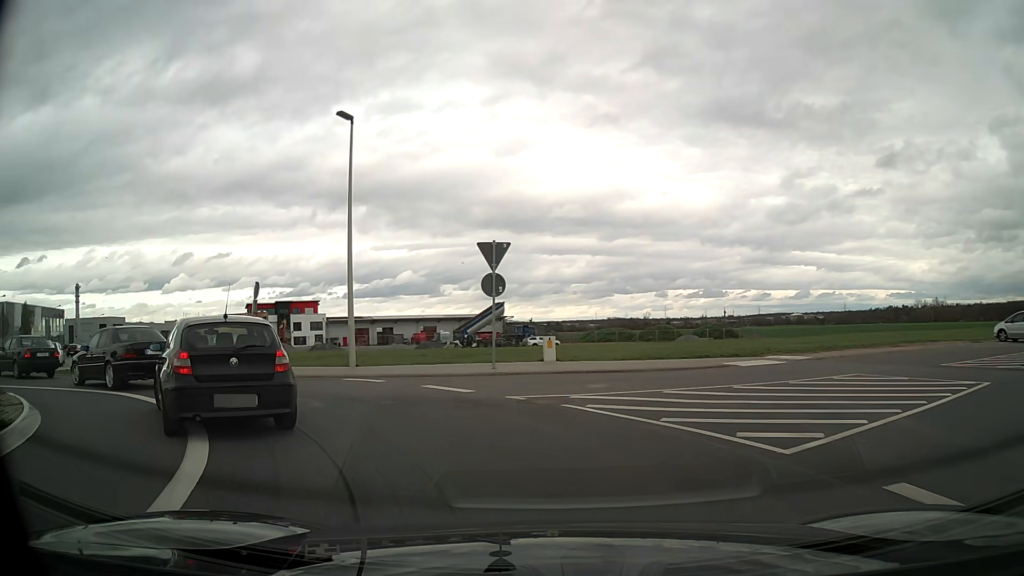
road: tertiary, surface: asphalt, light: Day
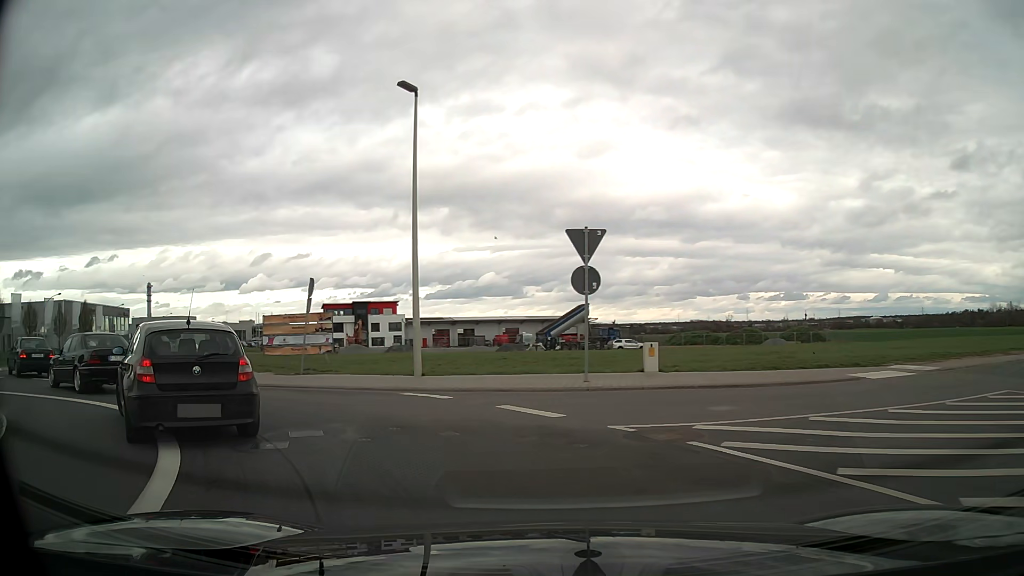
(-0.2, +2.8) m; -7°
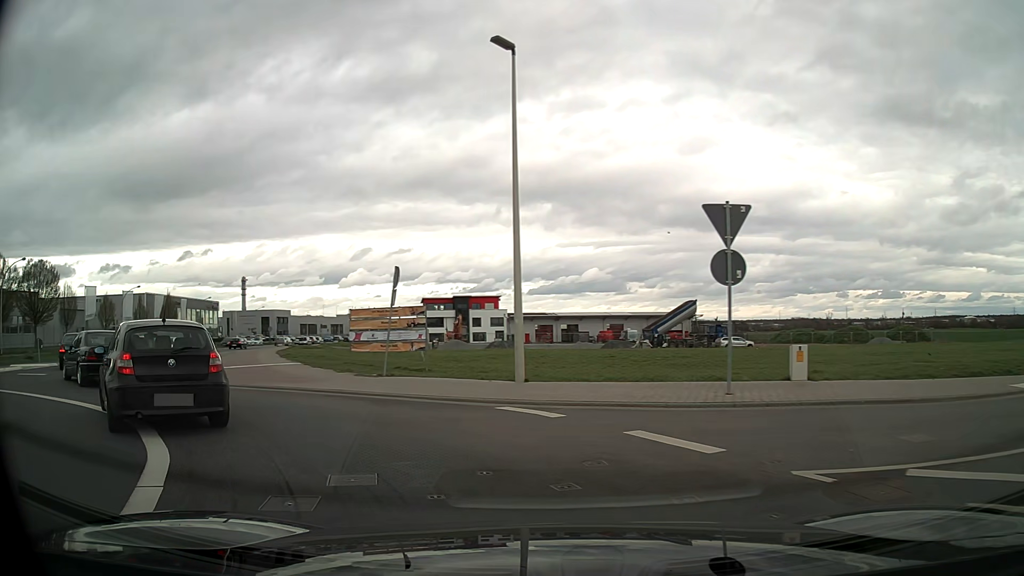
(-0.2, +2.7) m; -9°
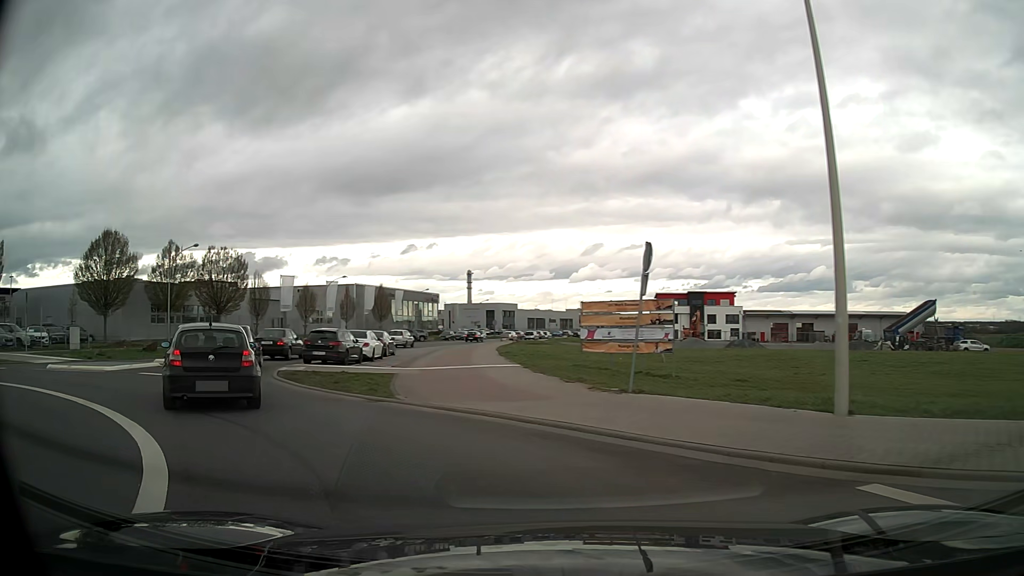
(-0.8, +5.0) m; -19°
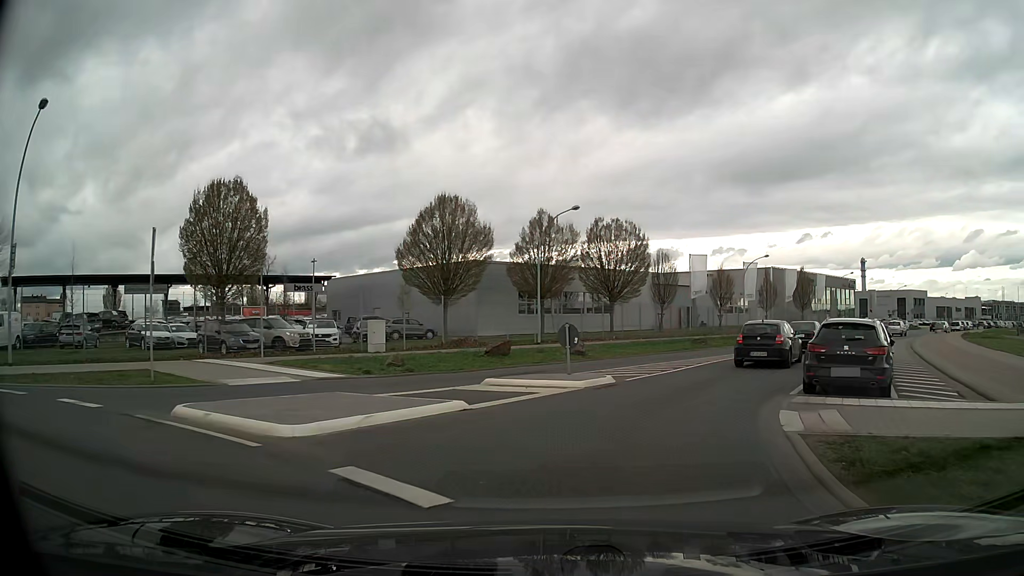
(-5.9, +13.1) m; -34°
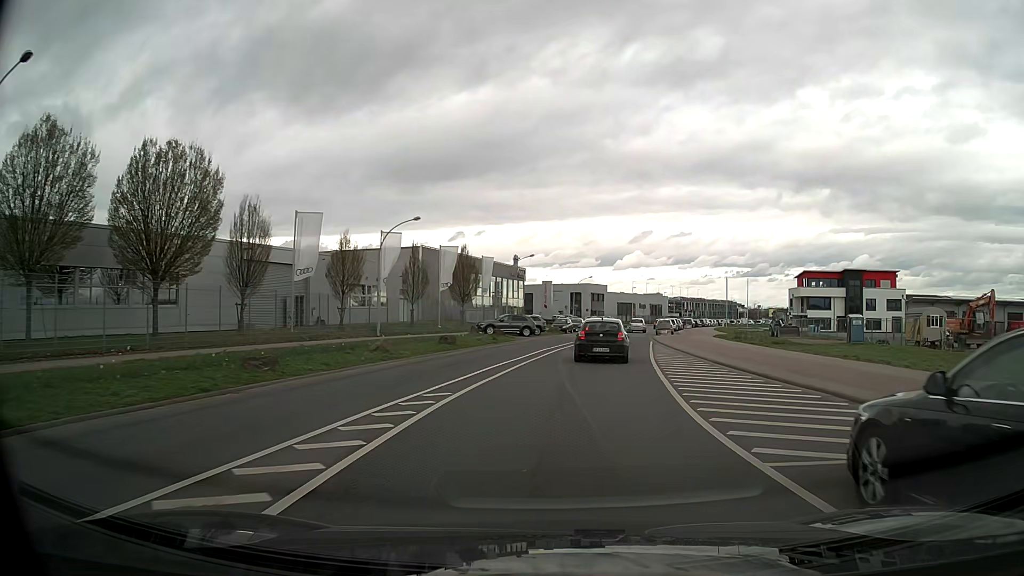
(+6.3, +22.1) m; +30°
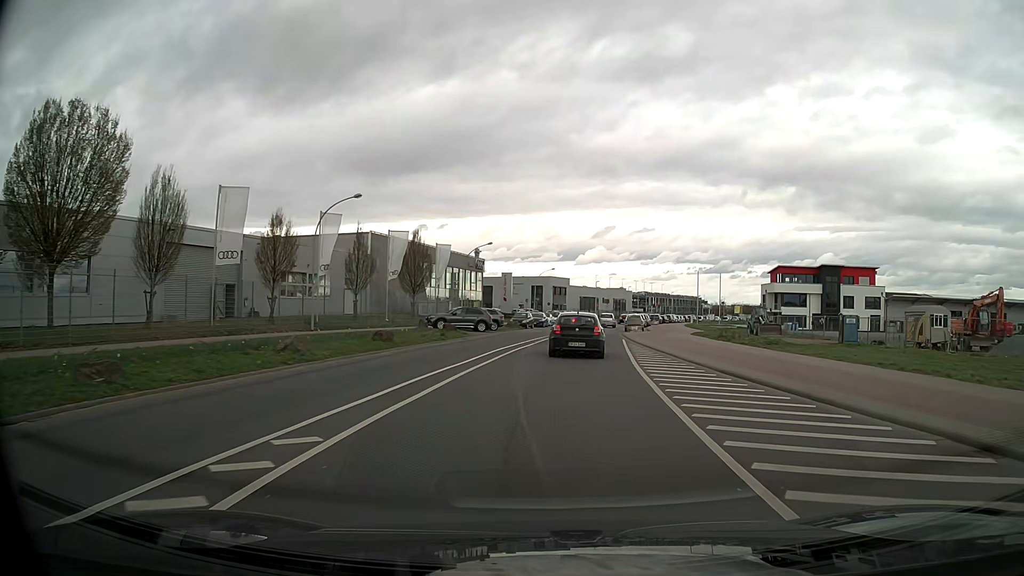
(+0.2, +5.5) m; +4°
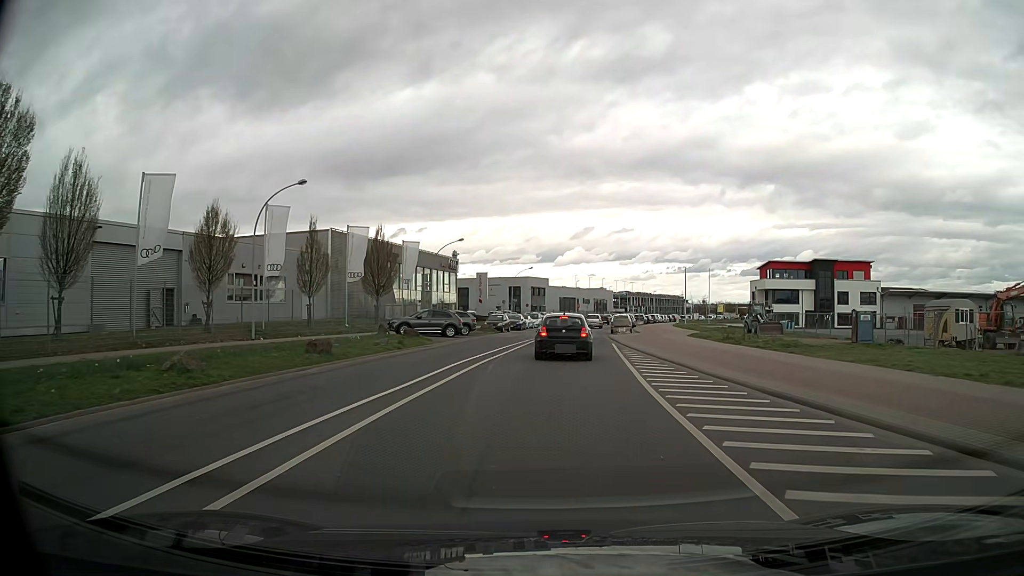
(+0.1, +5.5) m; +2°
(0, +10) (0, +20) (+1, +30) (+2, +40) (+2, +50) (+3, +60) (+4, +70) (+6, +80) (+8, +90) (+10, +99) m
